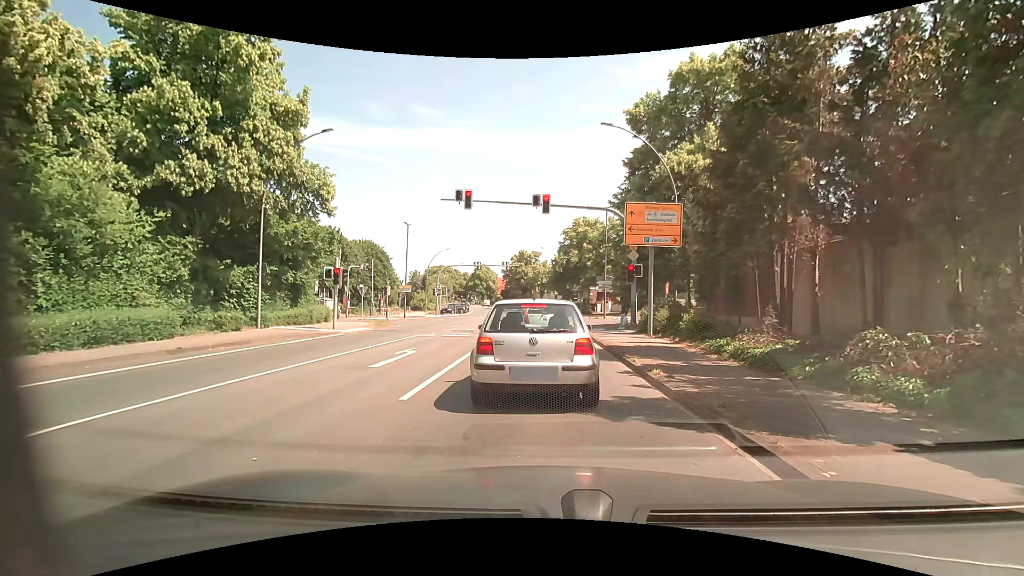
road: primary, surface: asphalt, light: Day
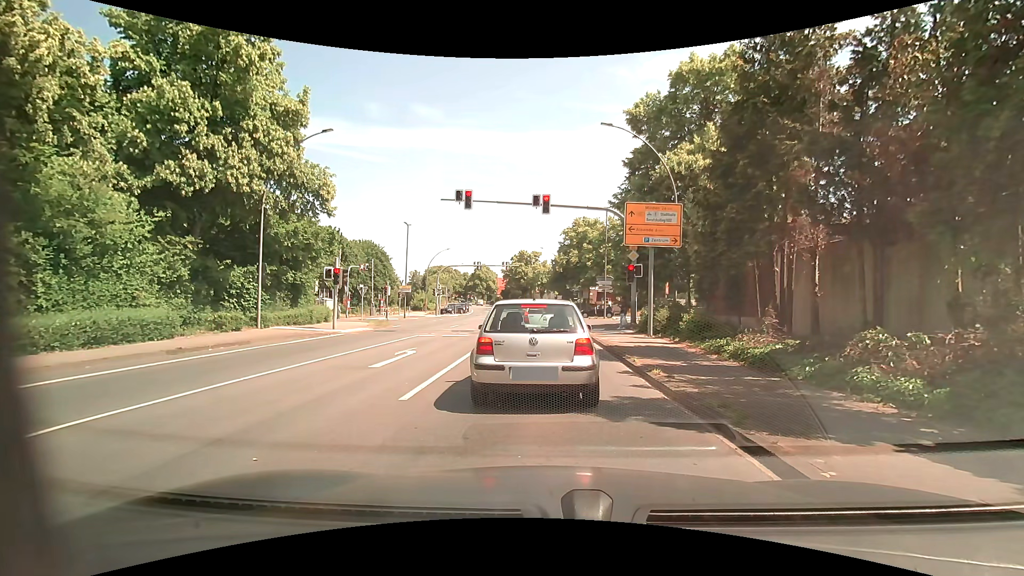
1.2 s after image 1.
(0.0, 0.0) m; 0°
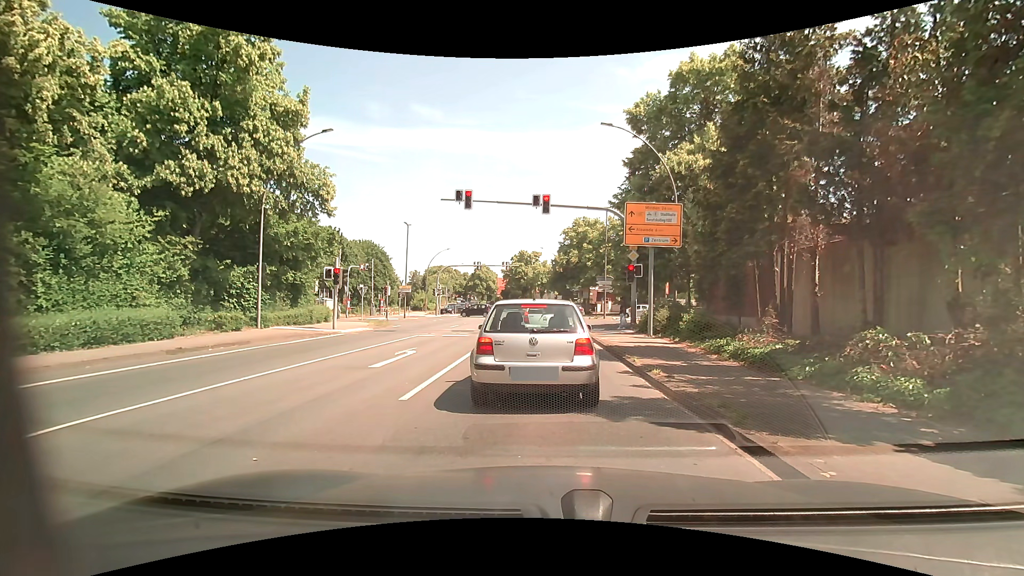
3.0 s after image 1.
(0.0, 0.0) m; 0°
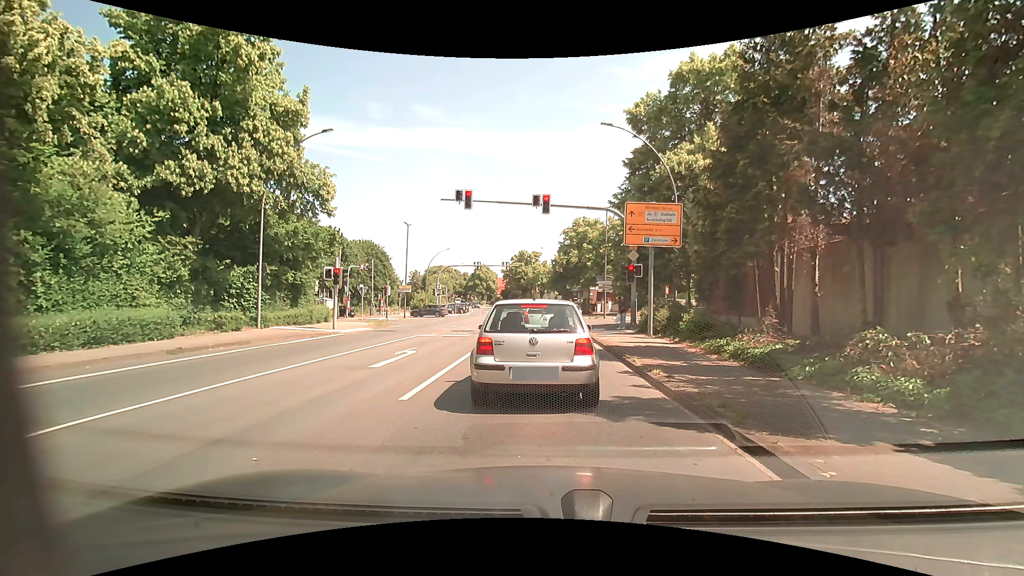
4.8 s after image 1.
(0.0, 0.0) m; 0°
(0, +10) (+1, +20) (+1, +30) (+2, +40) (+2, +50) (+2, +60) (+2, +70) (+2, +80) (+1, +90) (0, +100) m
